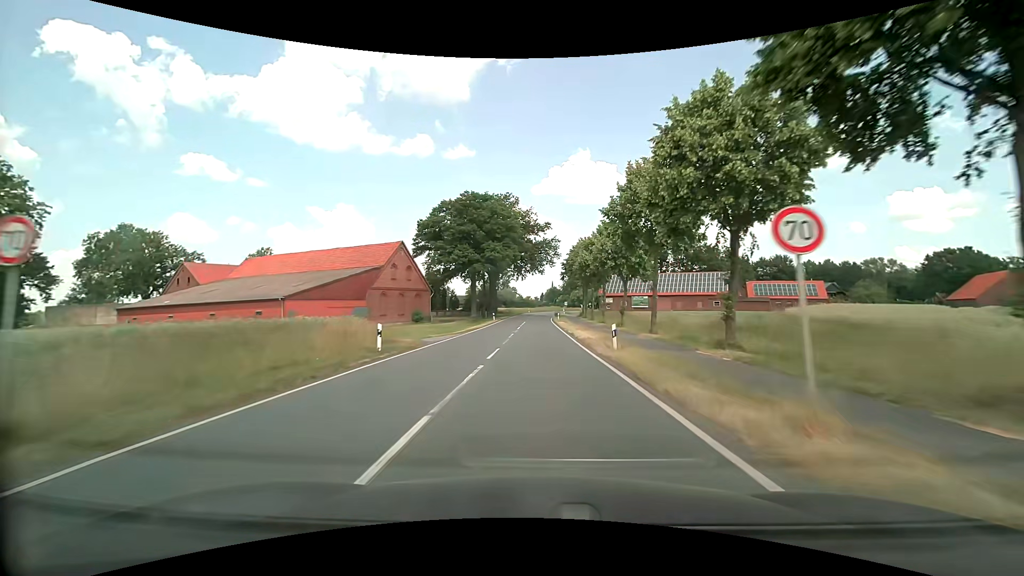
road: secondary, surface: asphalt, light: Day
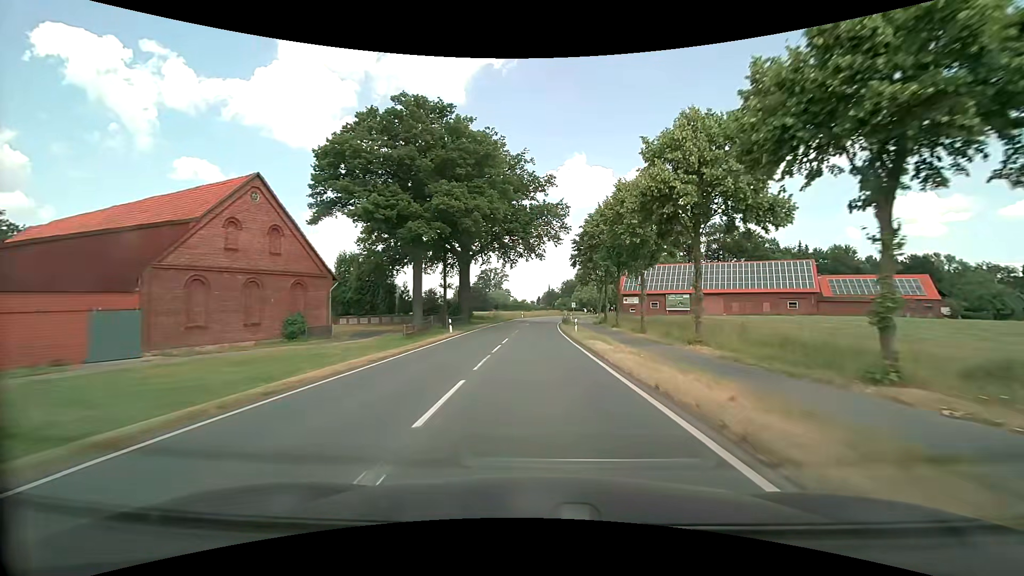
(+0.1, +32.9) m; +1°
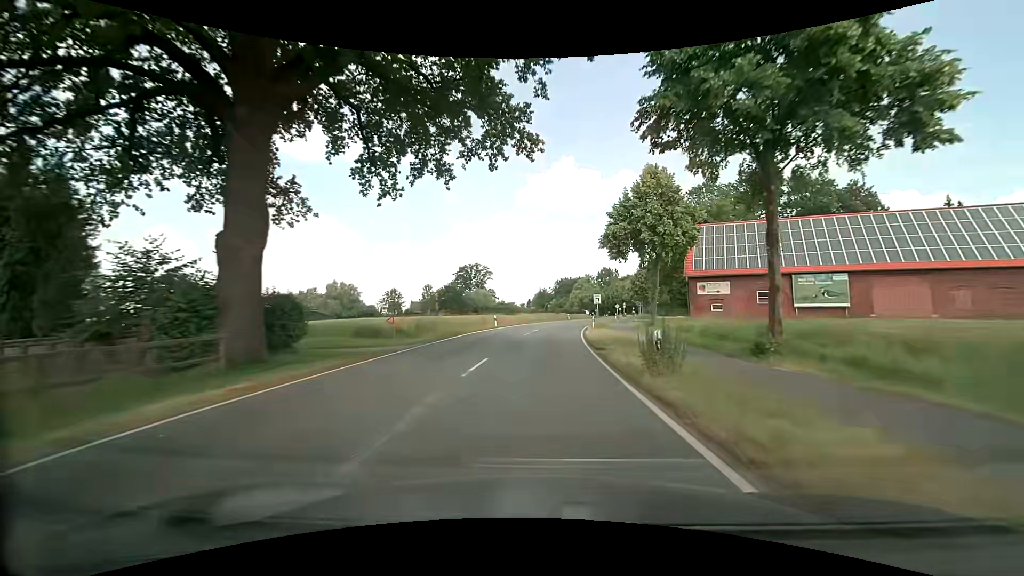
(+0.5, +42.9) m; +1°
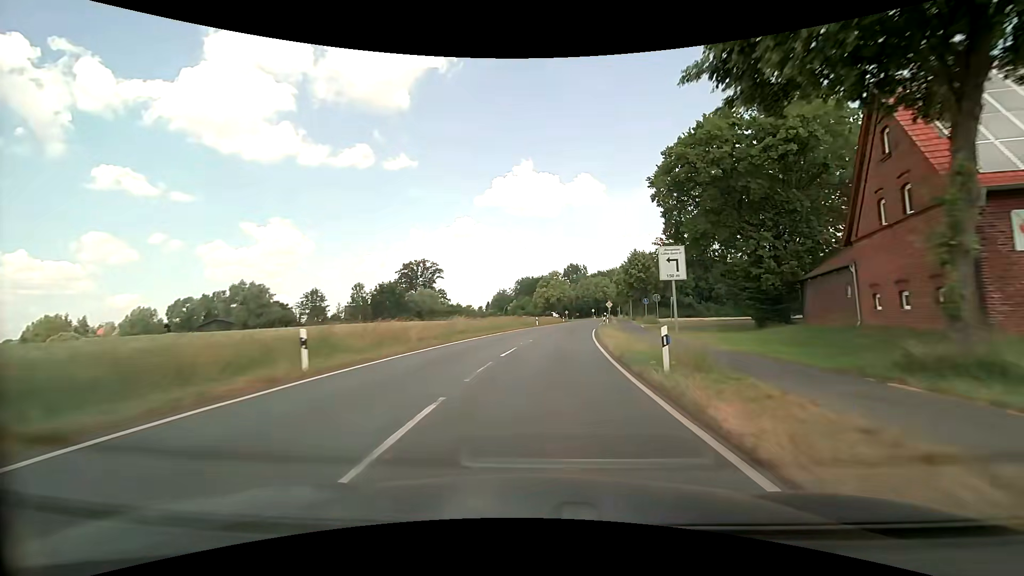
(+1.0, +31.2) m; +5°
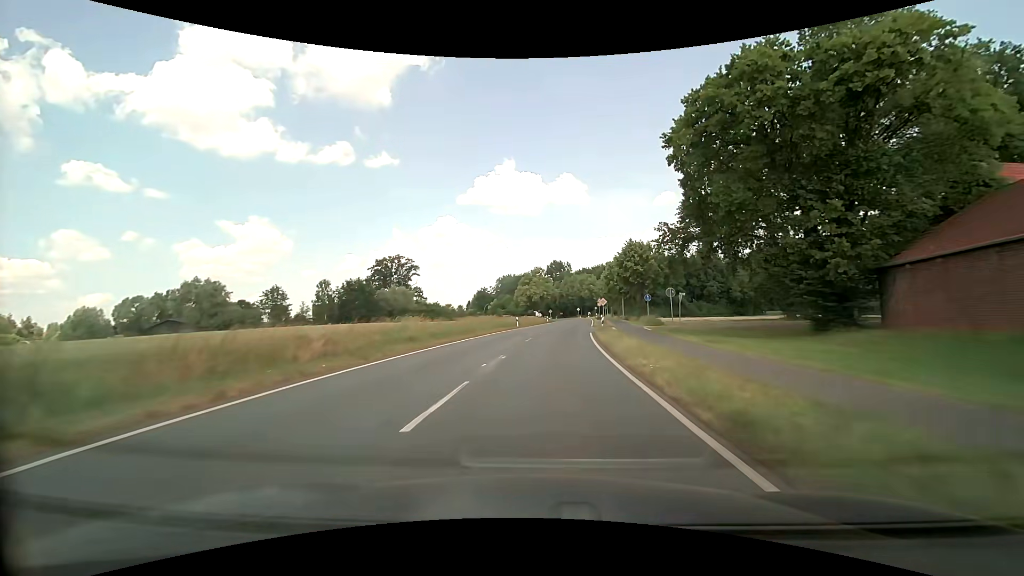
(+0.1, +10.1) m; +1°
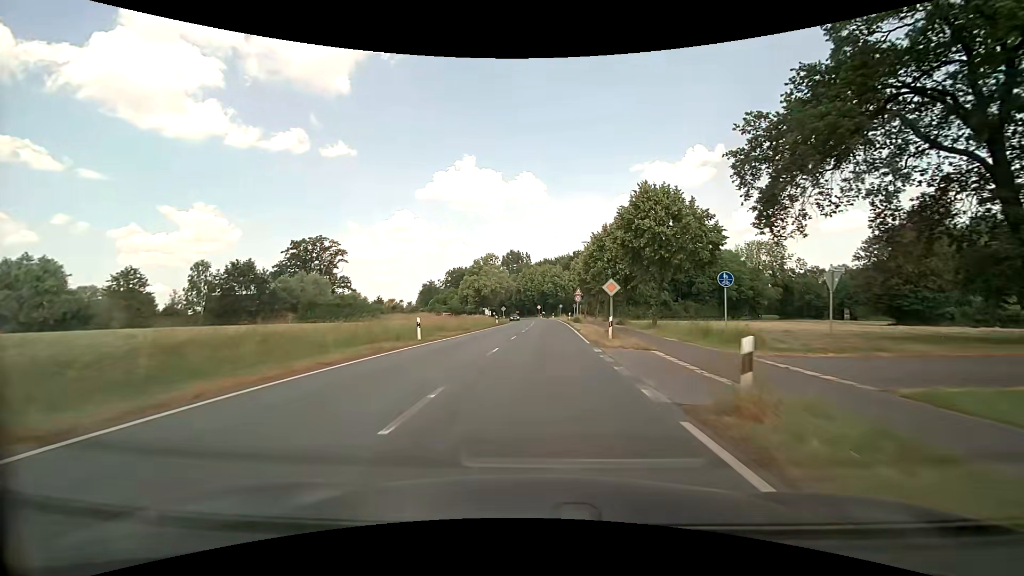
(+1.5, +28.5) m; +5°
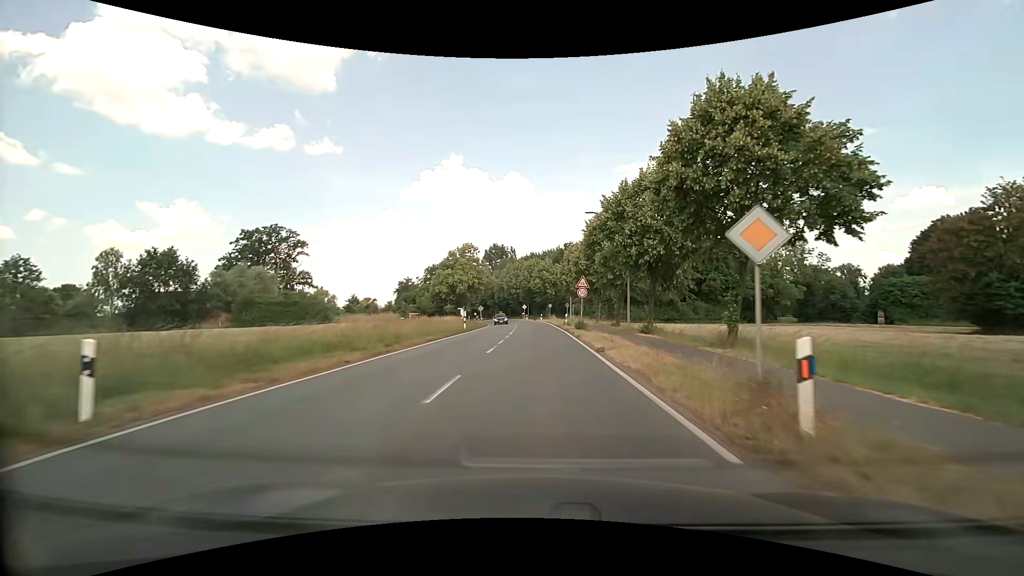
(+0.3, +16.1) m; +2°
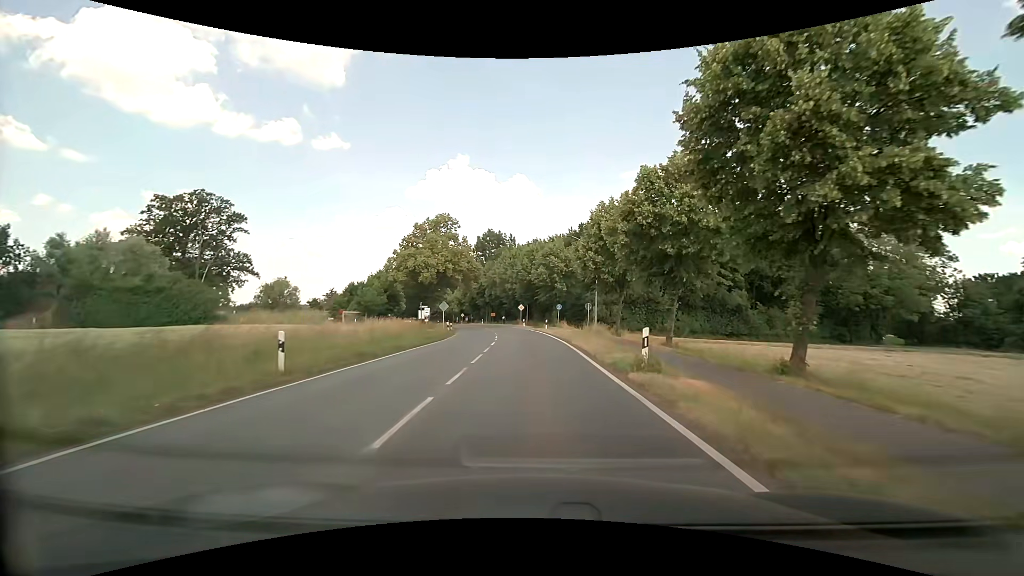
(0.0, +29.6) m; -1°
(0, +10) (0, +20) (-1, +30) (-1, +40) (-2, +50) (-4, +60) (-5, +70) (-8, +79) (-10, +89) (-13, +99) m
